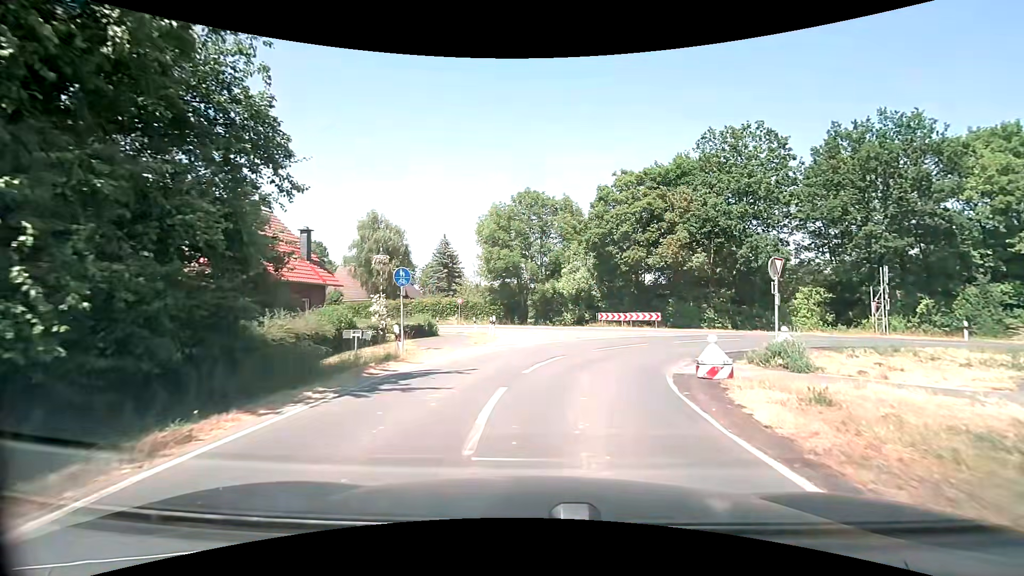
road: secondary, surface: asphalt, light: Day
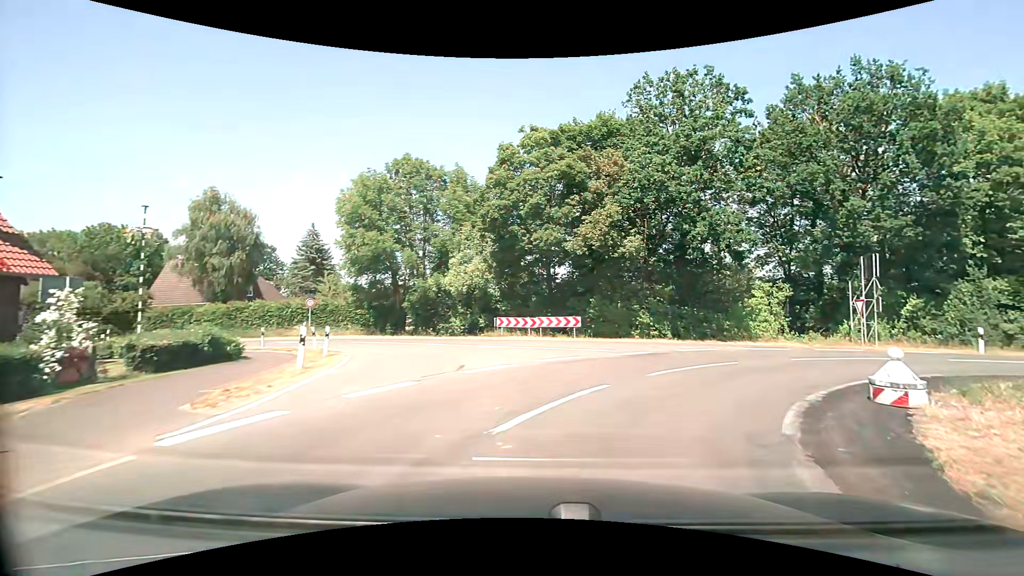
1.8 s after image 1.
(+0.8, +11.0) m; +11°
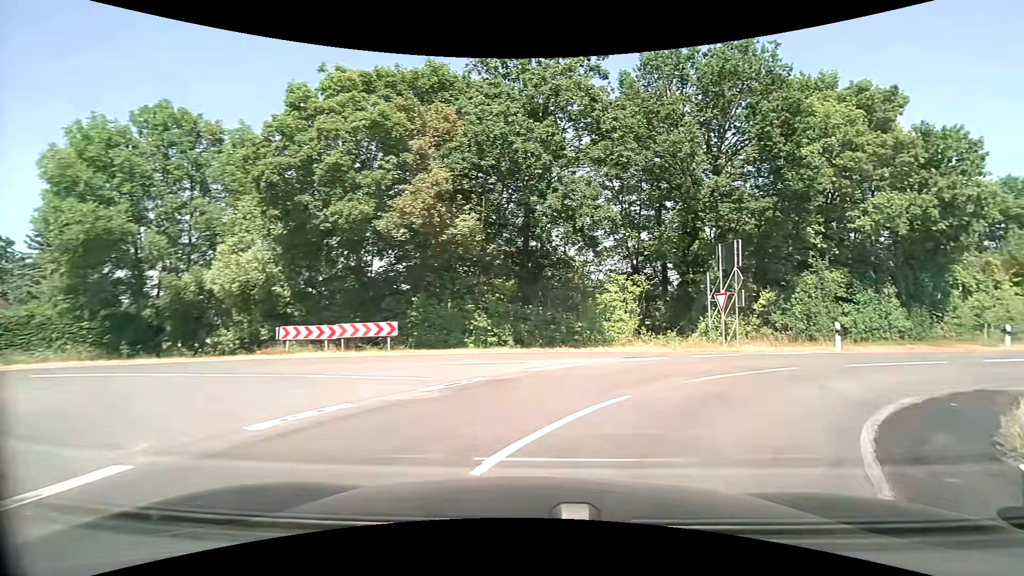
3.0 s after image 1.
(+1.0, +6.6) m; +18°
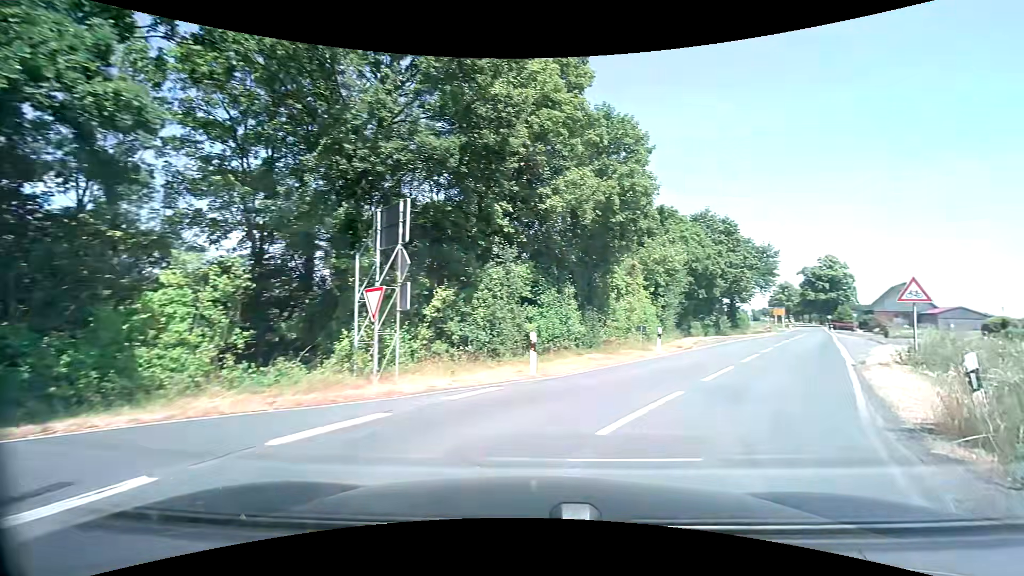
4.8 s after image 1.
(+2.6, +8.9) m; +35°
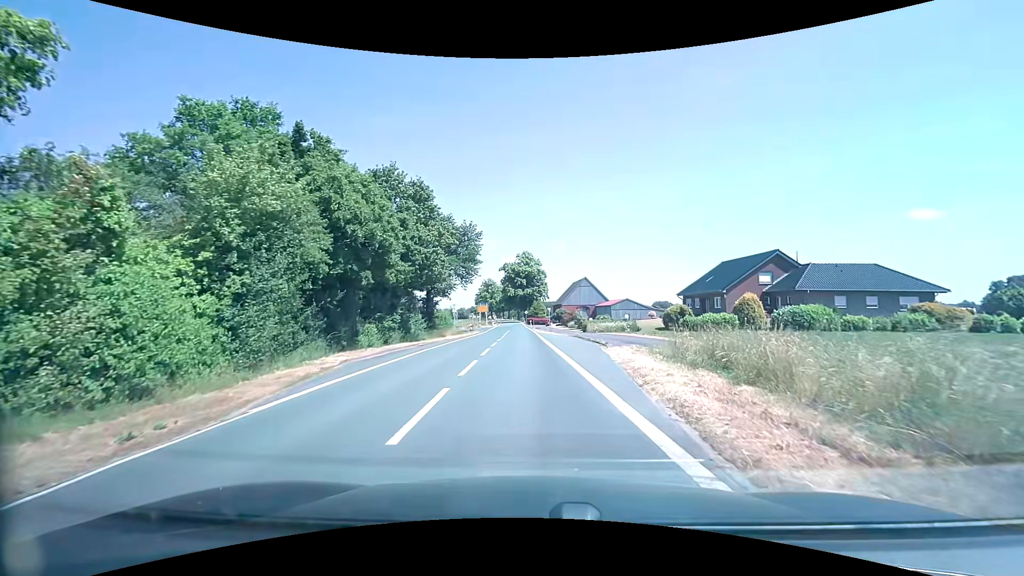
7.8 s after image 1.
(+7.5, +16.7) m; +32°
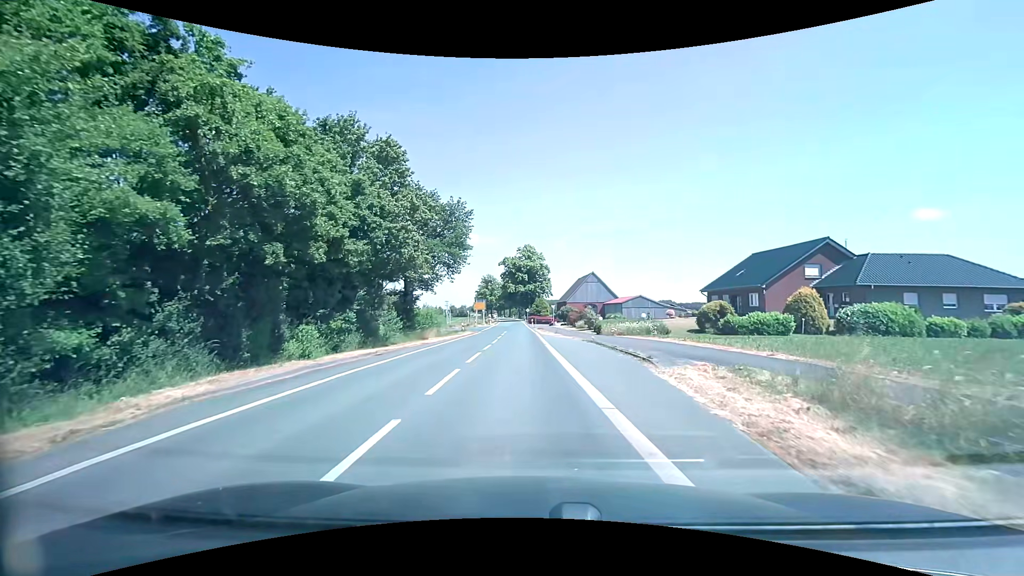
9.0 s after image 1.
(+0.1, +9.2) m; 0°
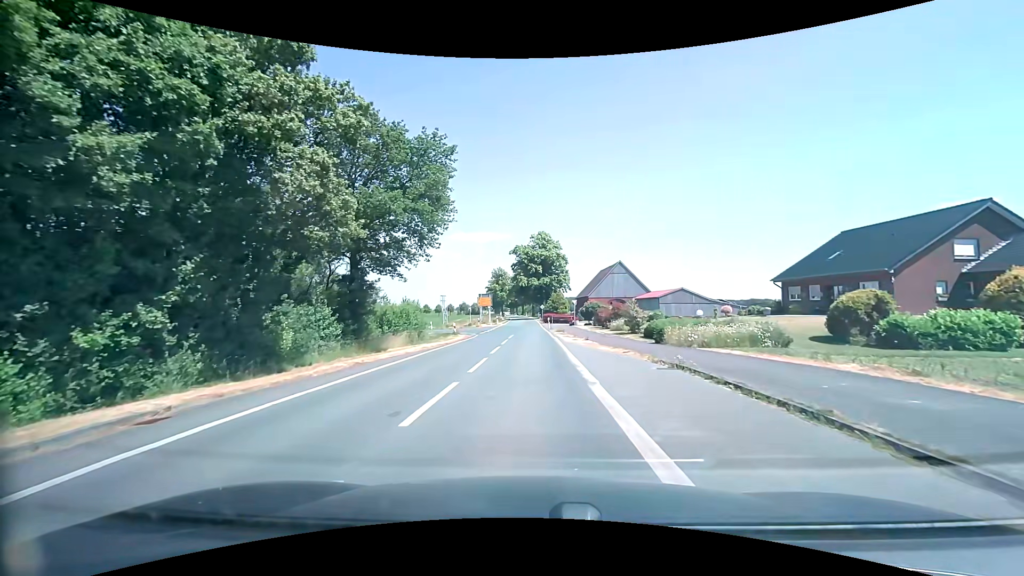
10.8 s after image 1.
(-0.3, +14.7) m; -2°
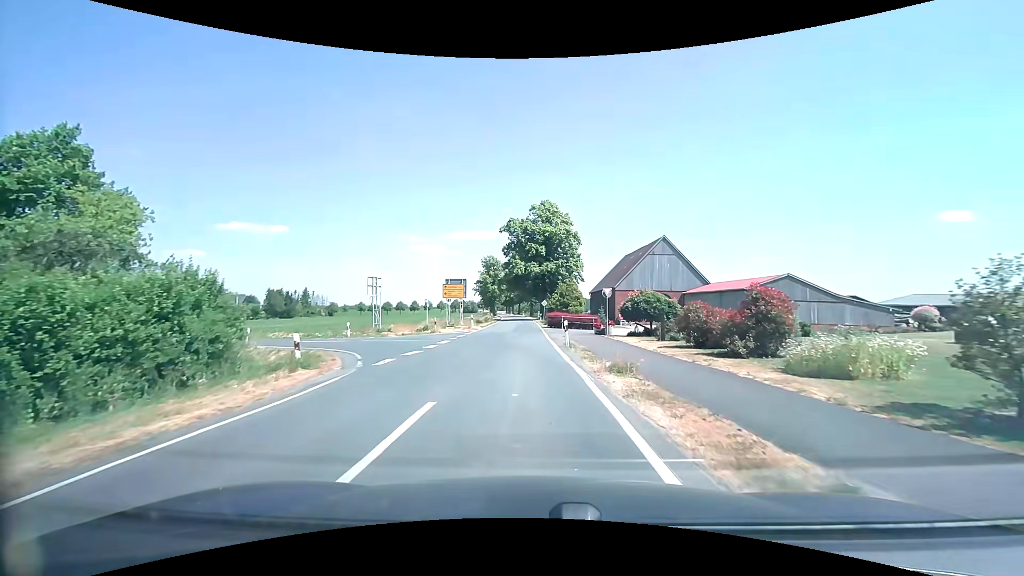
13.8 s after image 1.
(-0.1, +27.0) m; 0°
(0, +10) (0, +20) (-4, +29) (-13, +33) (-23, +36) (-32, +41) (-41, +45) (-50, +49) (-59, +54) (-68, +58) m
